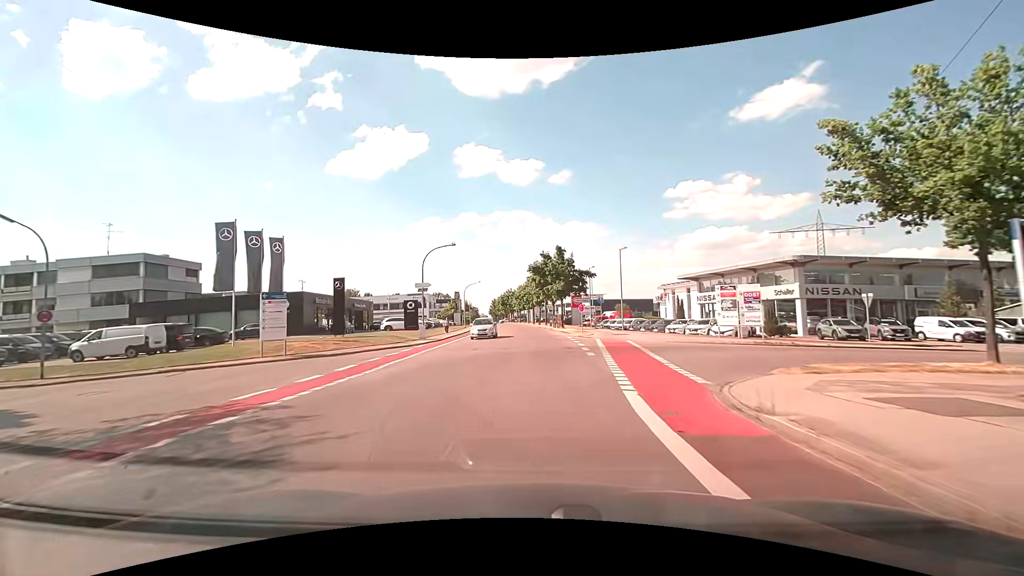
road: tertiary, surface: asphalt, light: Day
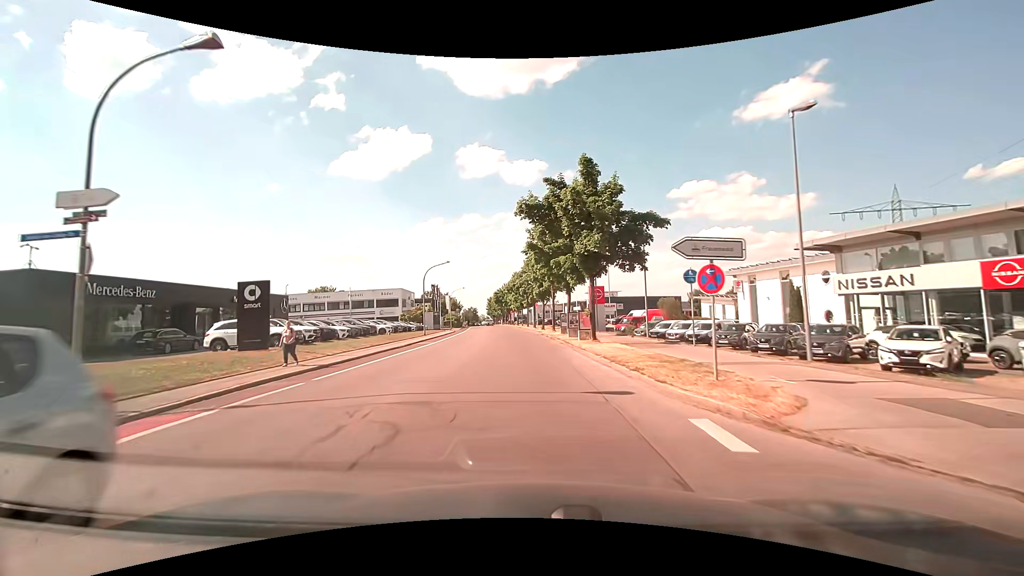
(+0.3, +28.8) m; 0°
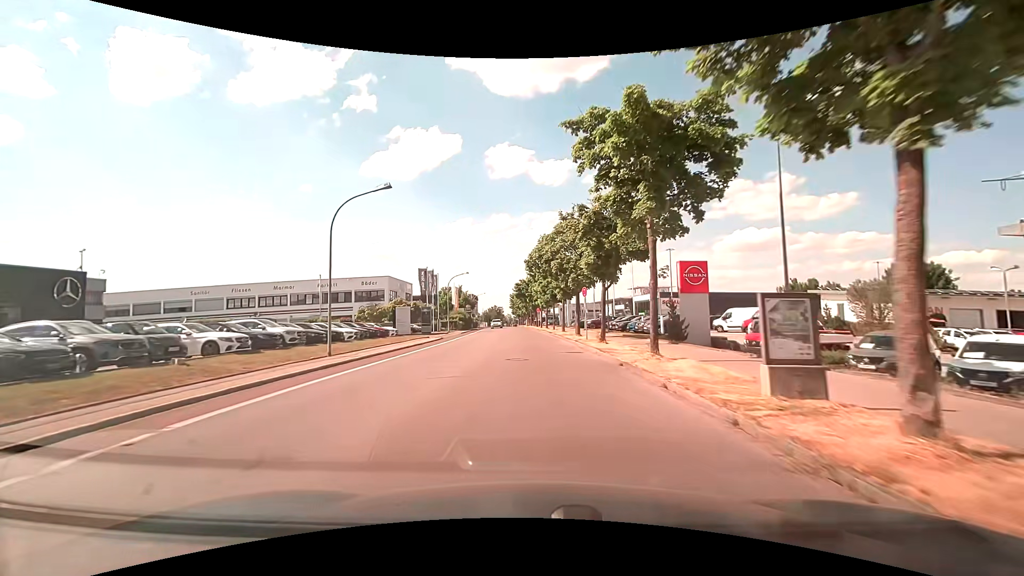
(-1.2, +28.5) m; -3°
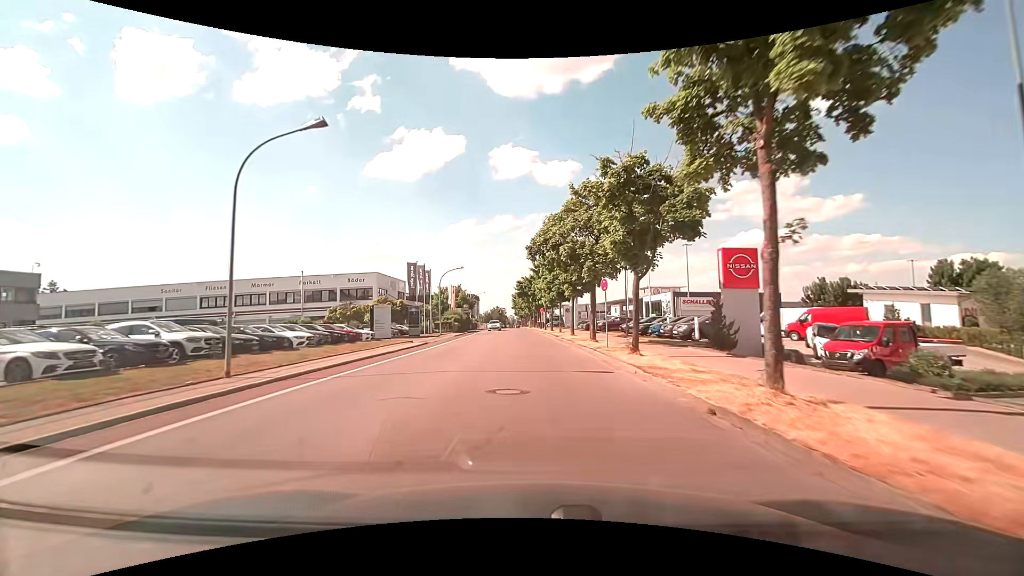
(-0.1, +7.2) m; 0°
(0, +10) (0, +20) (-1, +30) (-1, +40) (-1, +50) (-2, +60) (-3, +70) (-3, +80) (-4, +90) (-4, +100) m
